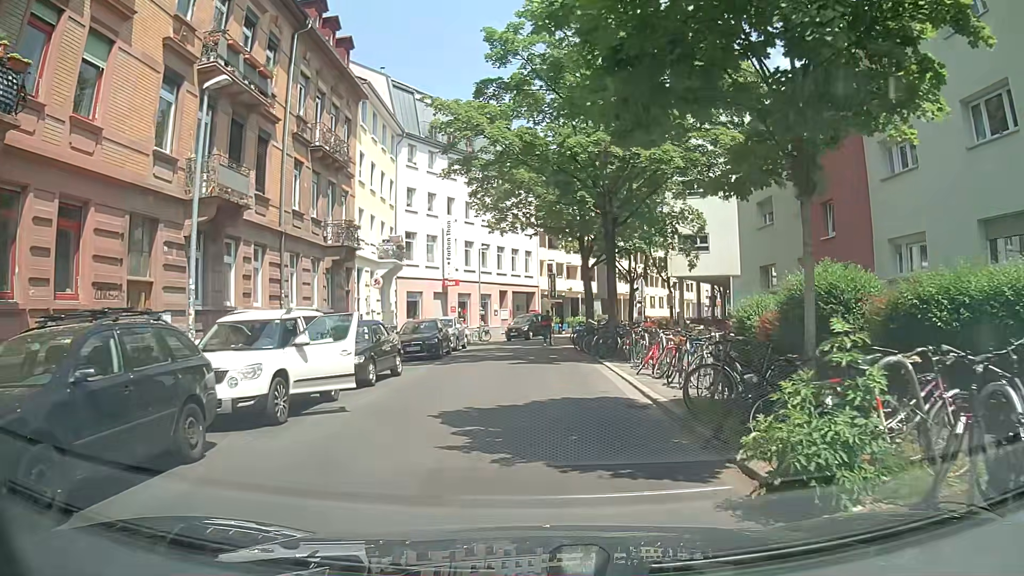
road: residential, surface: asphalt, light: Day
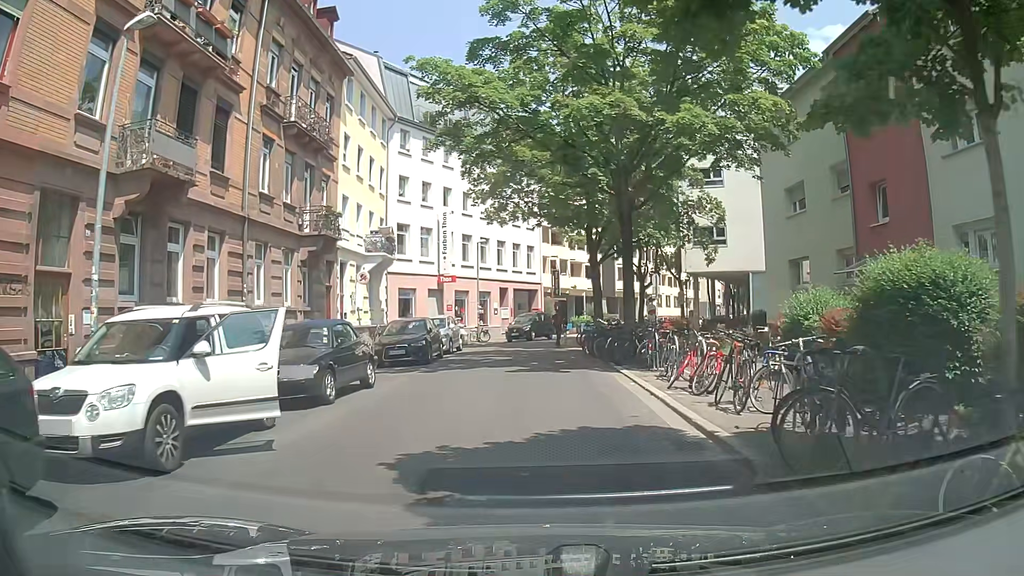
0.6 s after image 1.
(0.0, +3.3) m; -1°
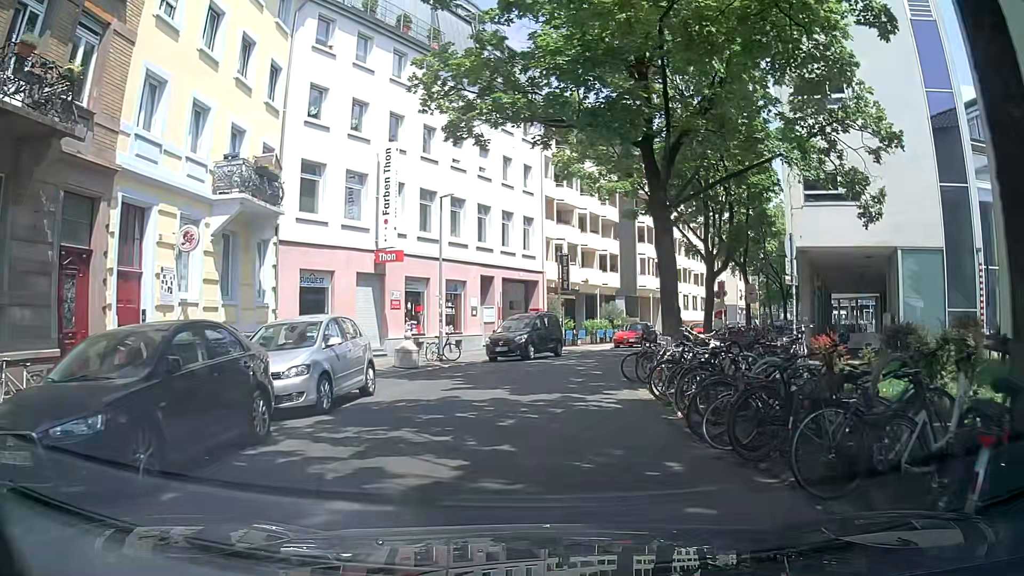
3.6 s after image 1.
(+0.1, +16.2) m; +2°
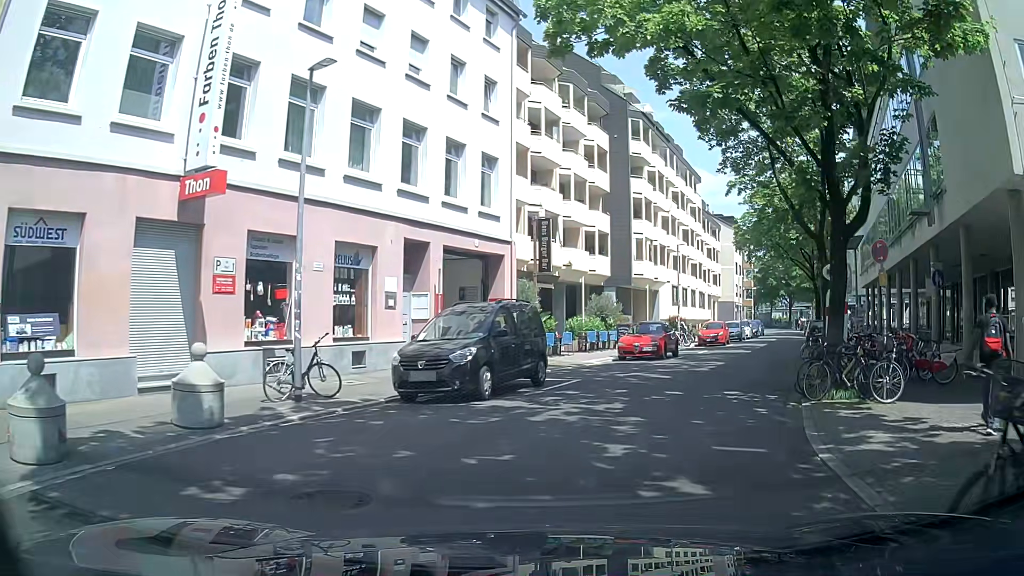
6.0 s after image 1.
(-0.1, +13.0) m; +3°
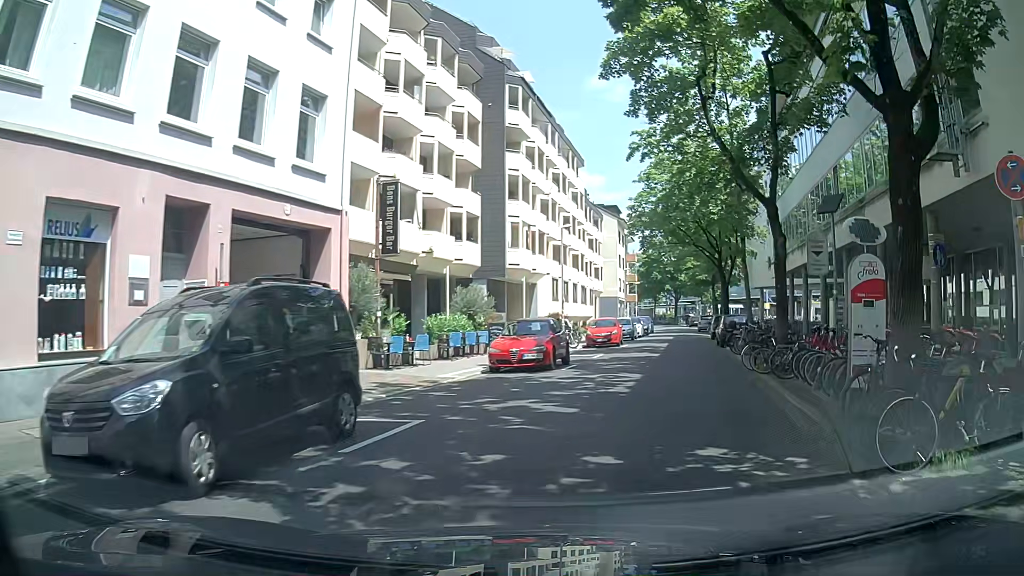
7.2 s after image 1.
(+0.3, +6.7) m; +8°
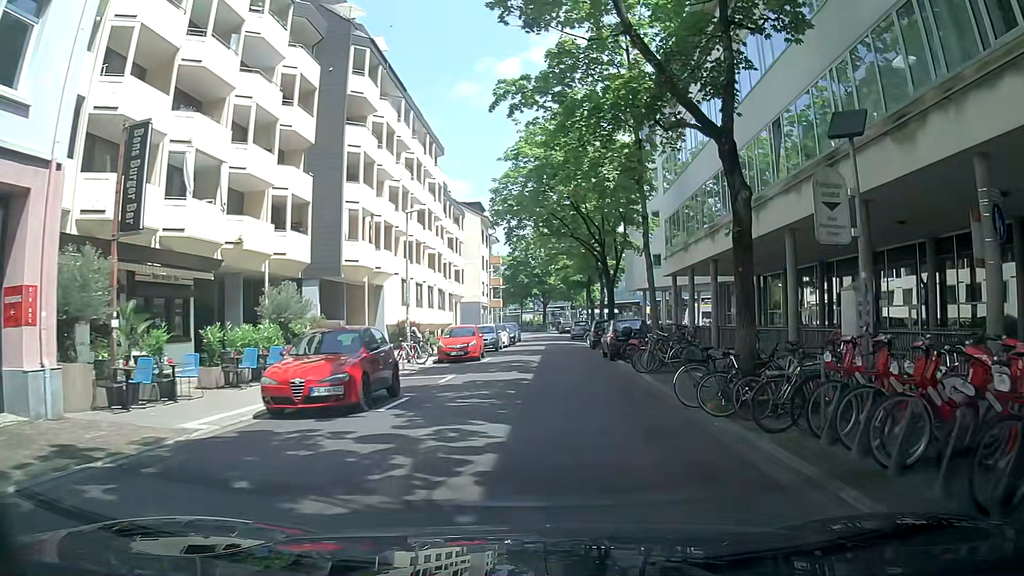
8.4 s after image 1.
(+0.7, +7.0) m; +10°
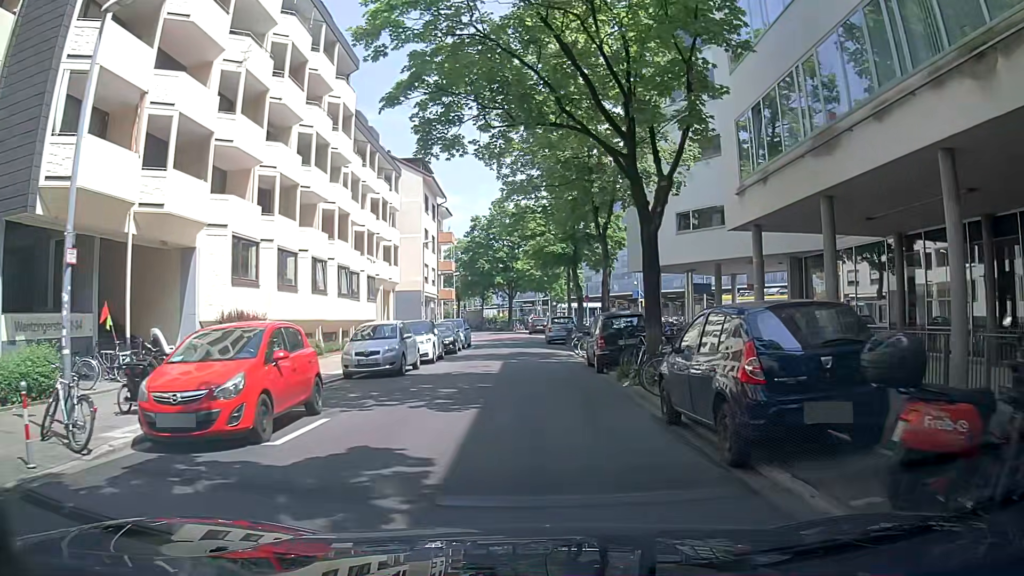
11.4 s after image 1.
(+1.0, +19.2) m; +4°
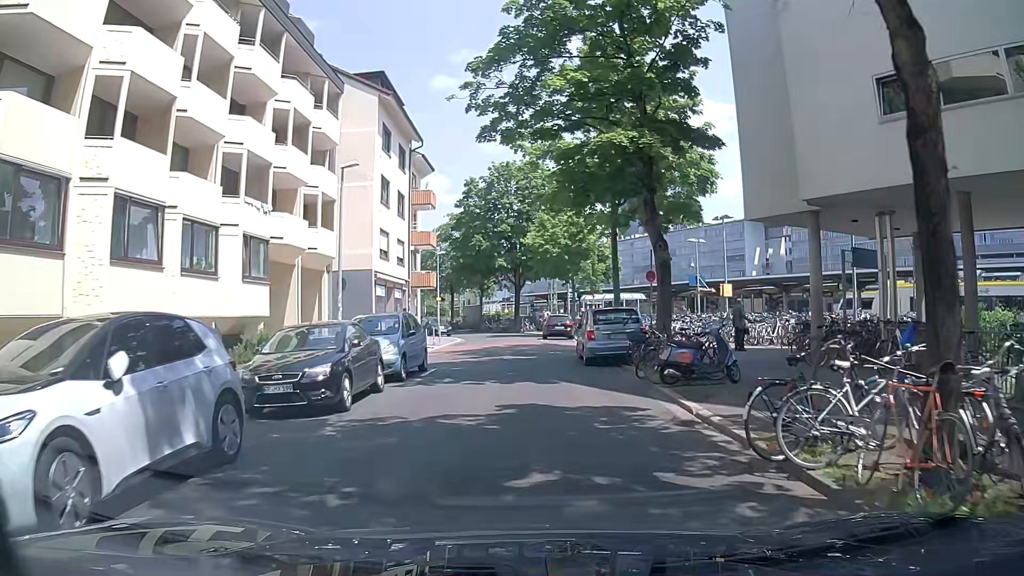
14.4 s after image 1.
(-0.4, +19.7) m; -2°
